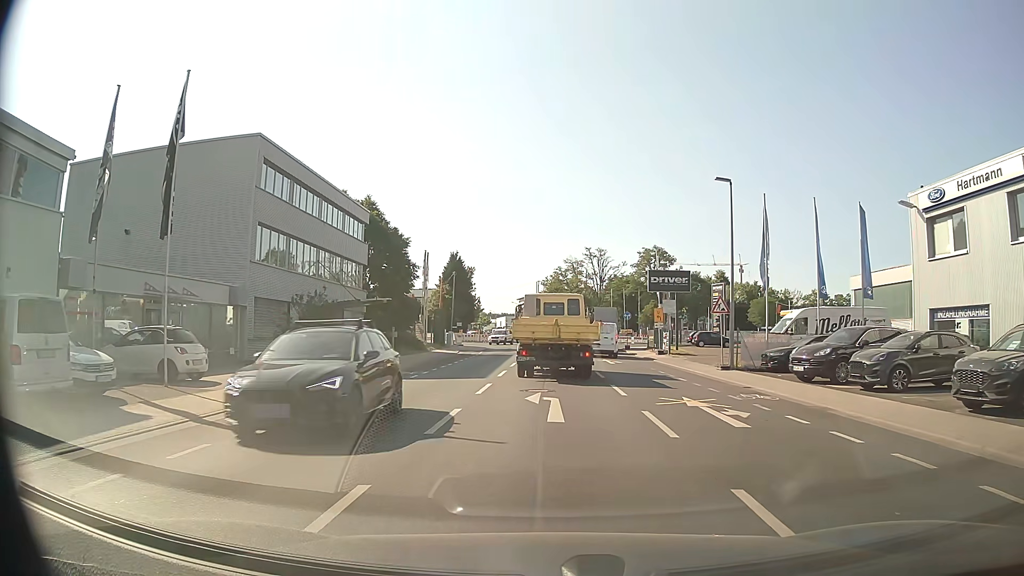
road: tertiary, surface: asphalt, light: Day
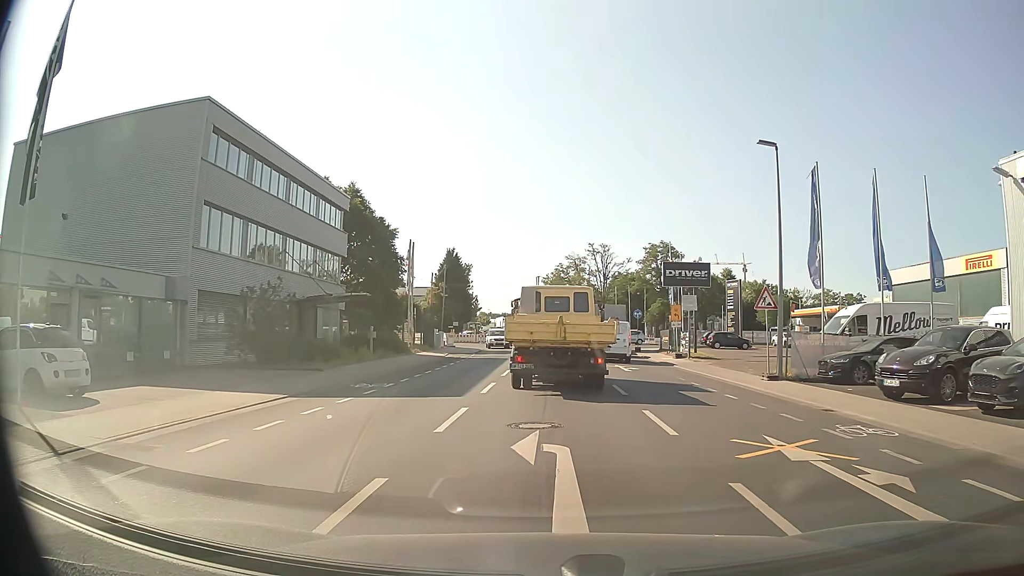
(0.0, +5.6) m; 0°
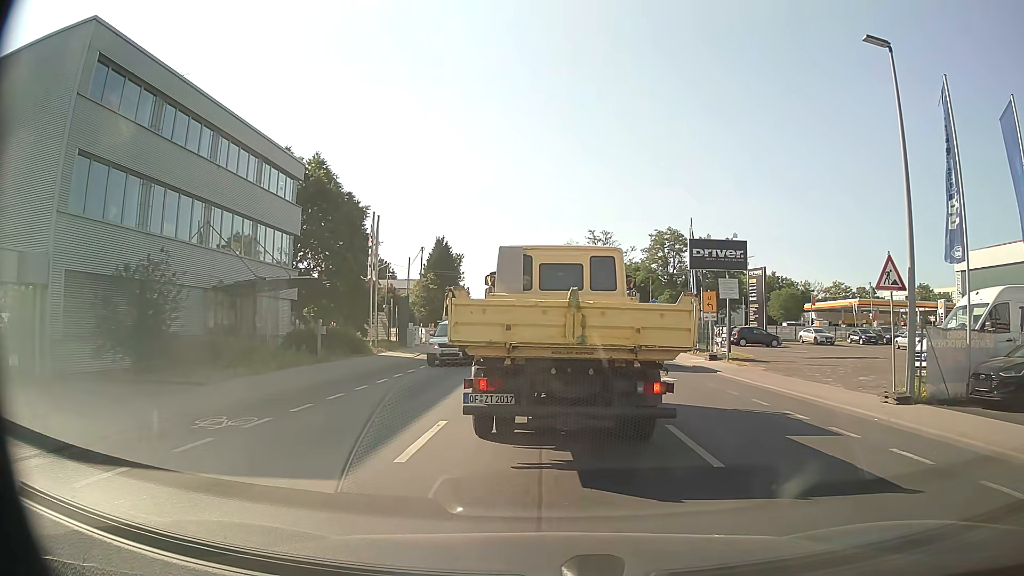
(+0.1, +8.2) m; +1°
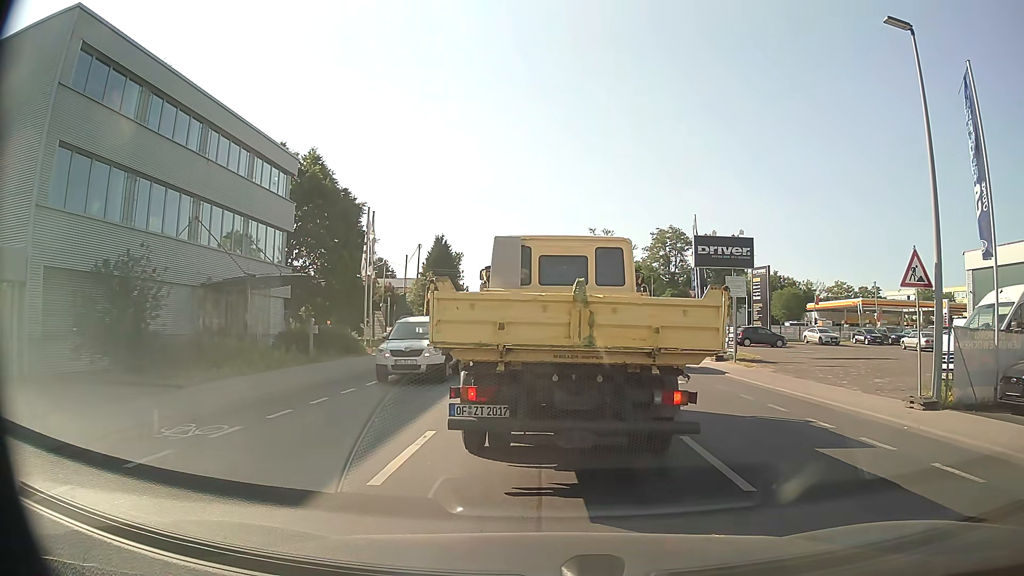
(0.0, +1.0) m; +1°
